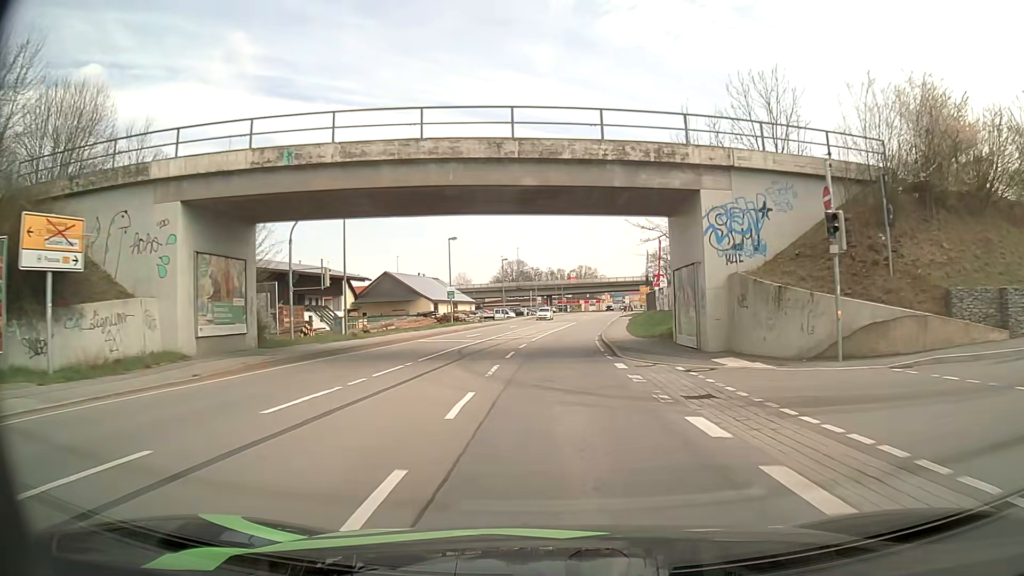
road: primary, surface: asphalt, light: Day
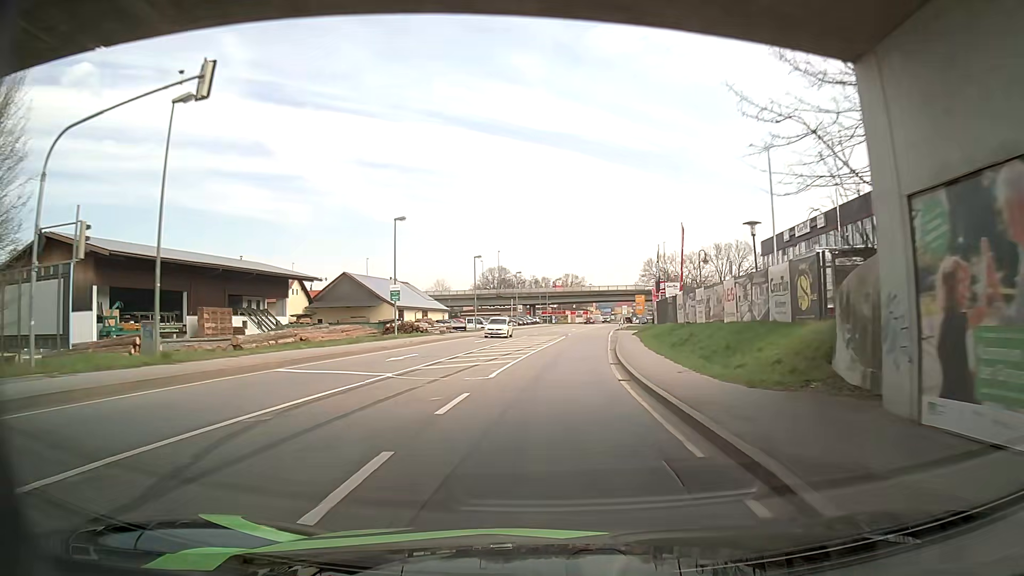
(+0.2, +17.2) m; +1°
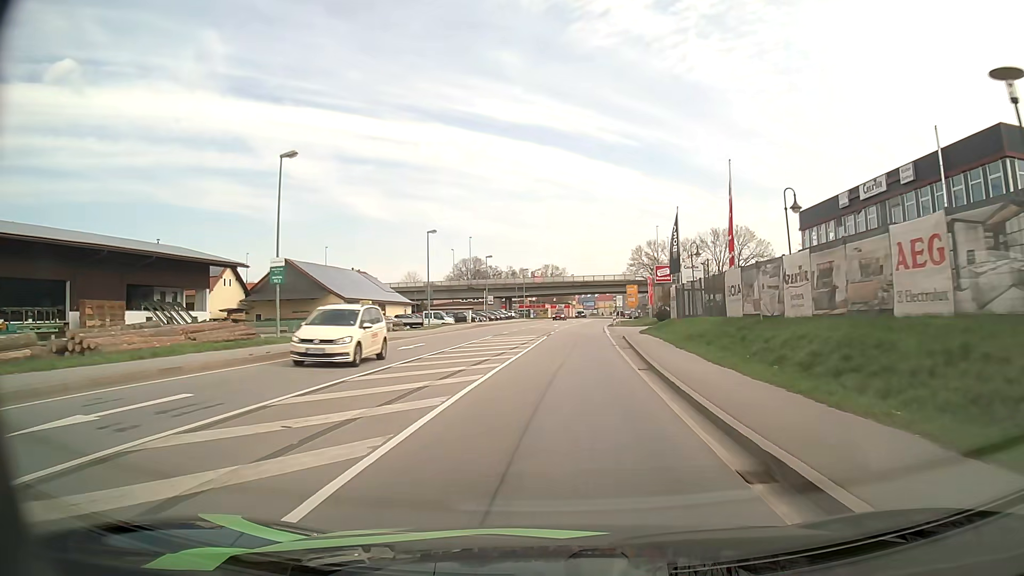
(+0.1, +17.3) m; +2°
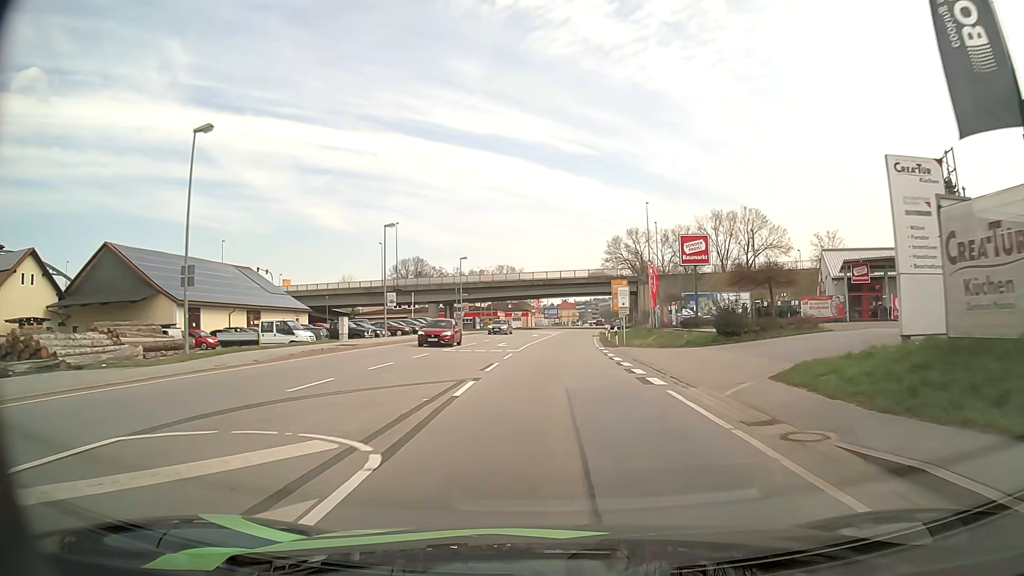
(+0.9, +34.5) m; +3°
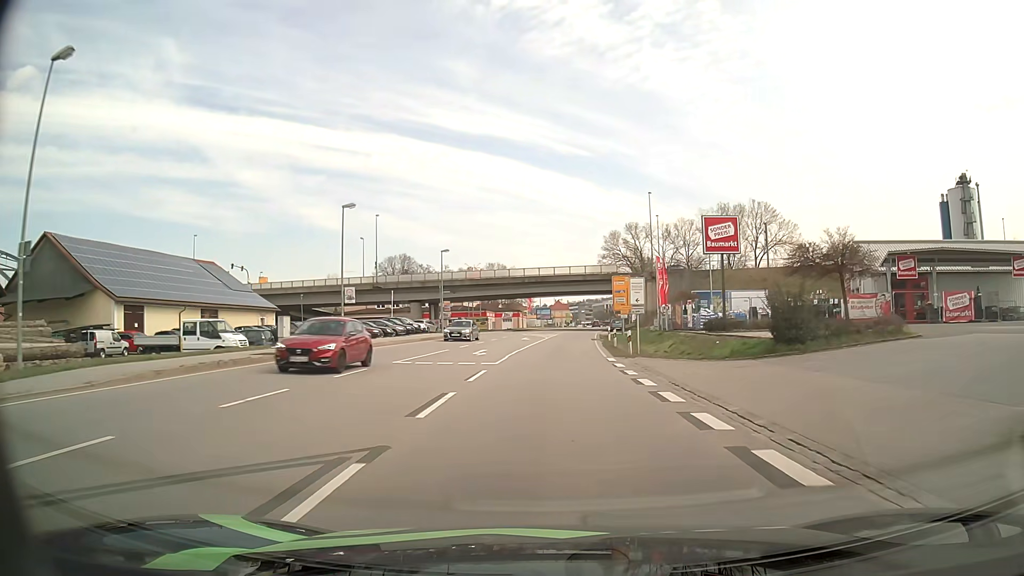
(0.0, +8.6) m; +1°
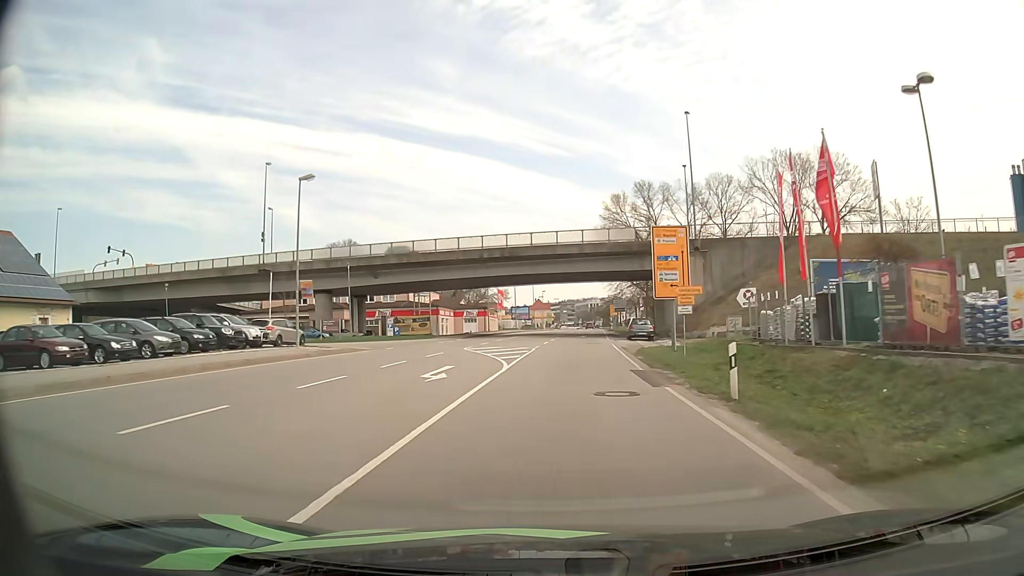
(+0.5, +34.4) m; +2°
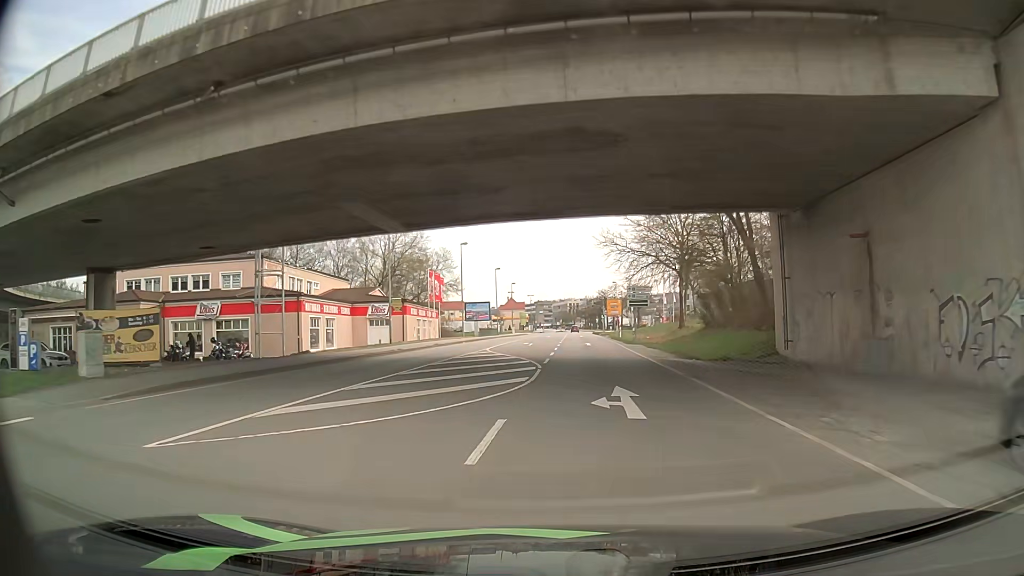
(+1.2, +43.4) m; +2°
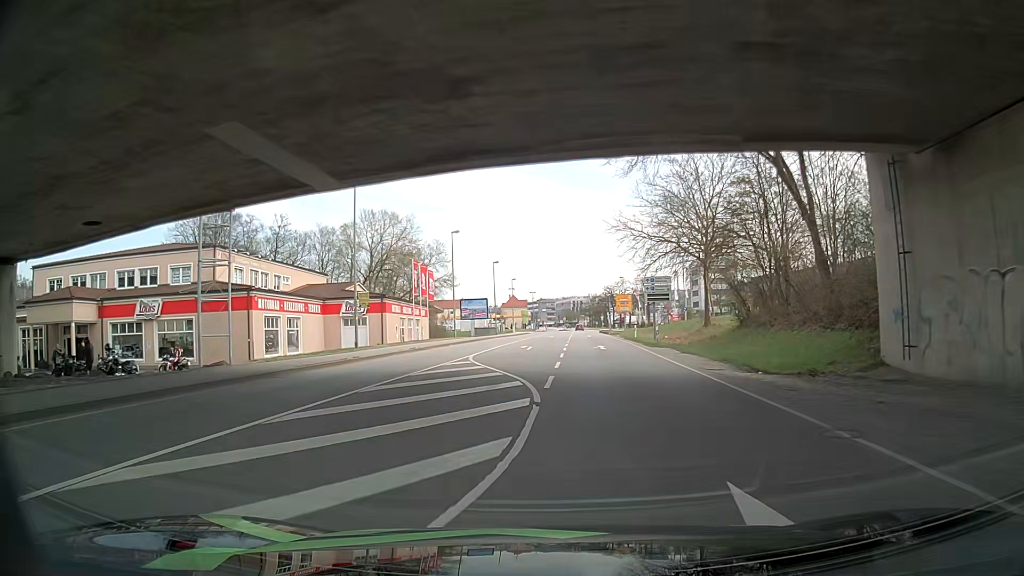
(0.0, +8.7) m; 0°
(0, +10) (0, +20) (0, +30) (0, +40) (0, +50) (0, +60) (0, +70) (0, +80) (+1, +90) (+1, +100) m
